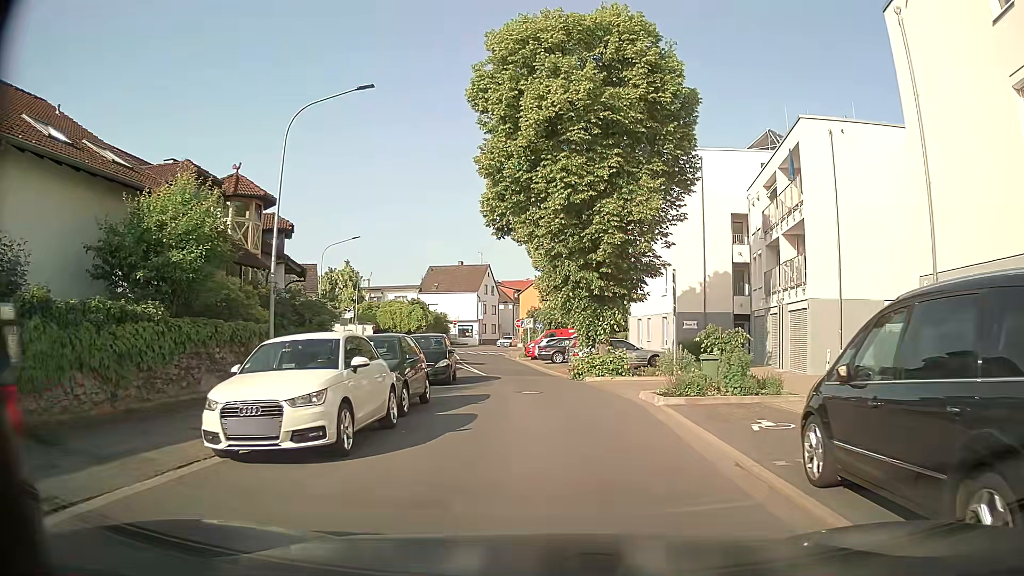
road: residential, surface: asphalt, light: Day
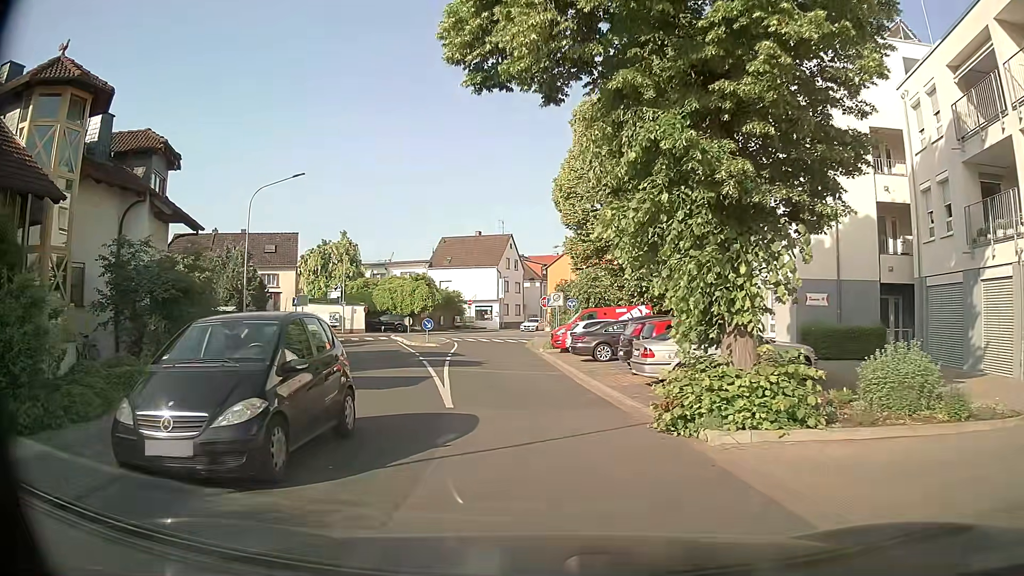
(+0.1, +15.0) m; -1°
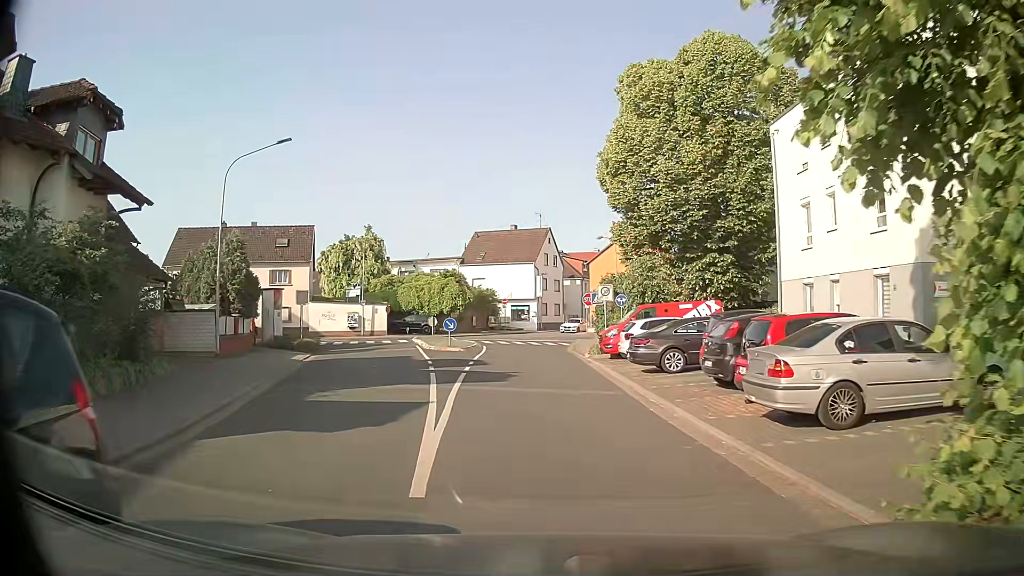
(-0.3, +6.2) m; -6°
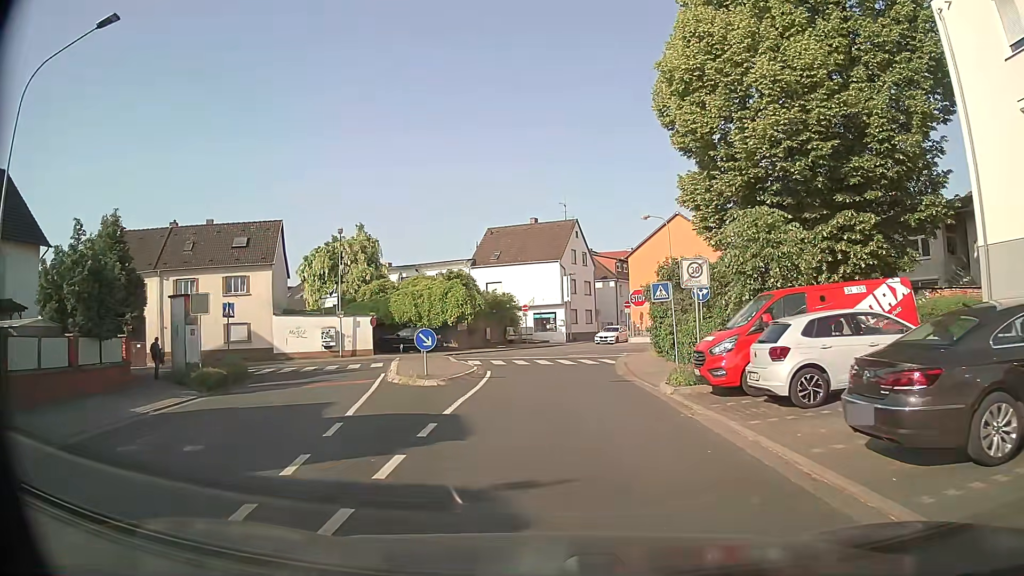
(0.0, +12.7) m; 0°
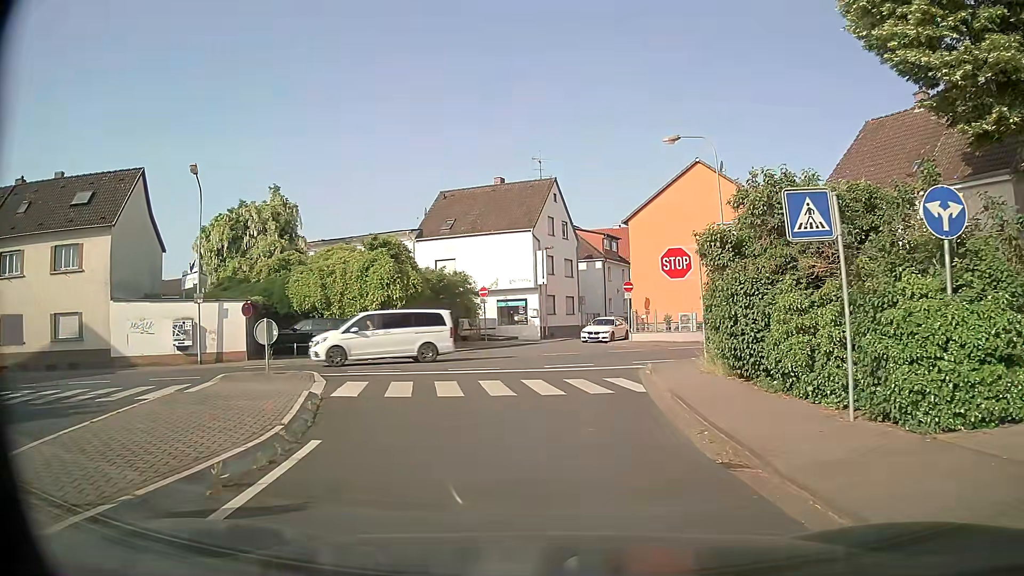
(+0.3, +15.4) m; +2°
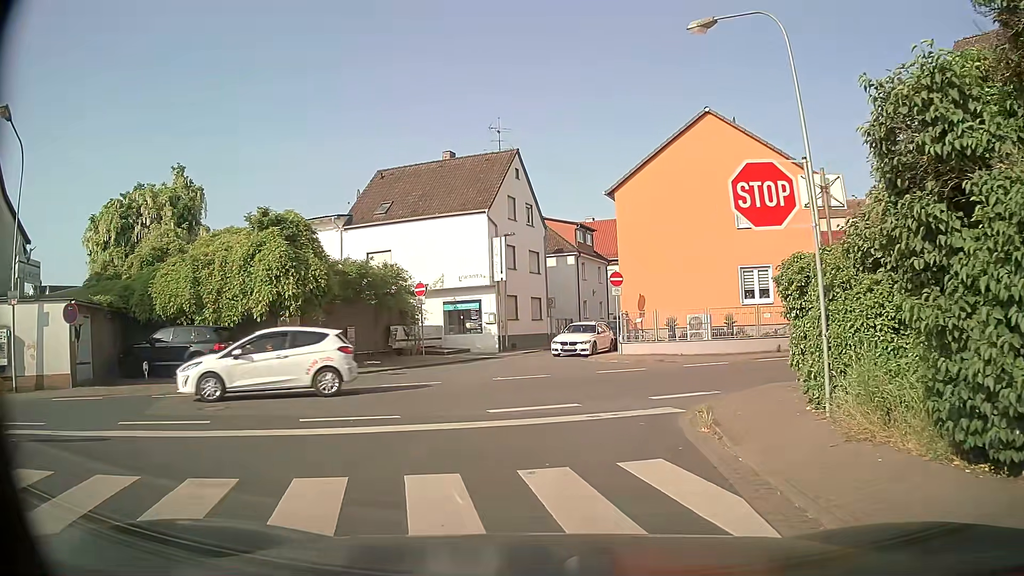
(+0.2, +9.9) m; +3°
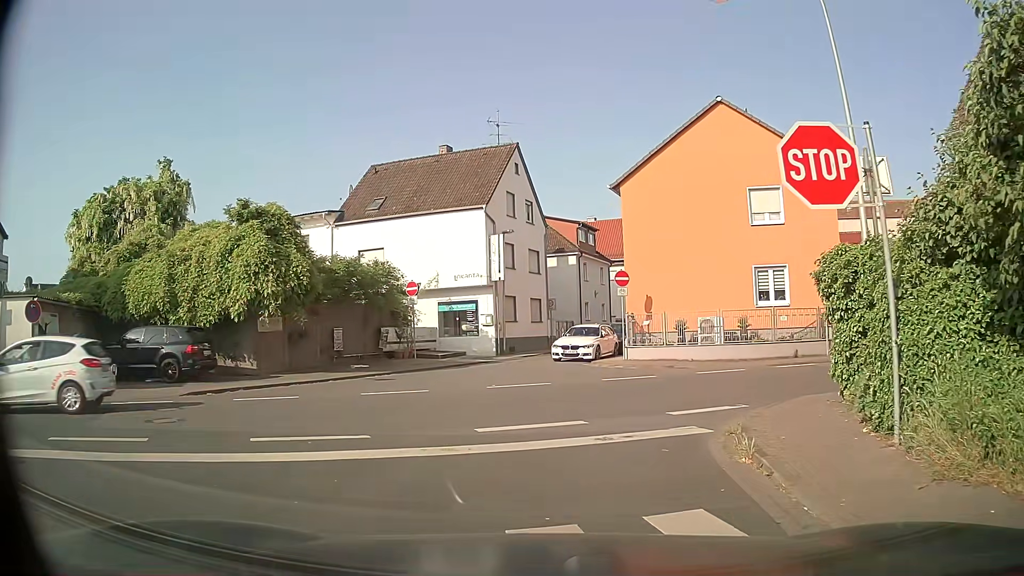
(0.0, +1.8) m; -1°
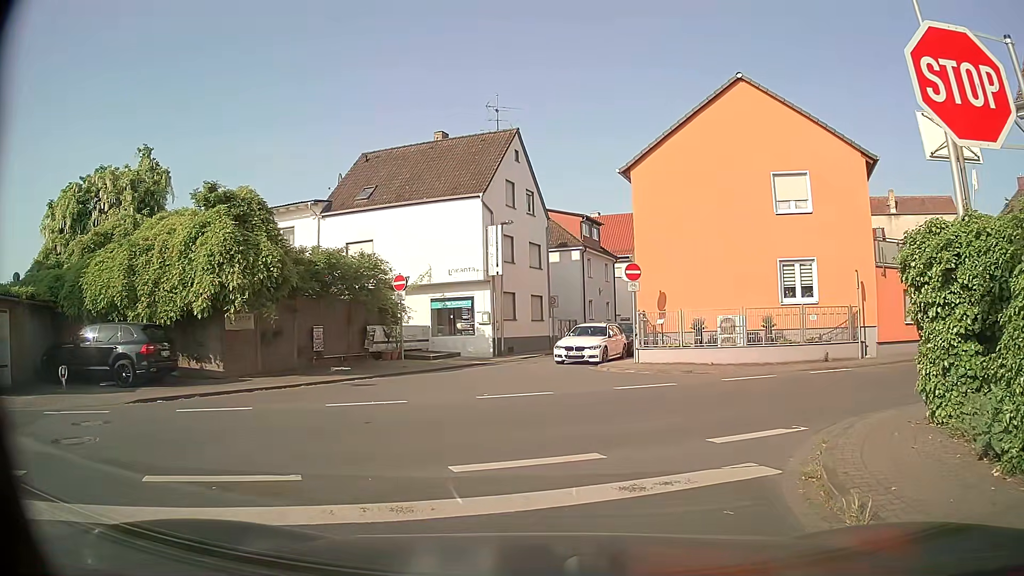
(0.0, +2.5) m; -1°
